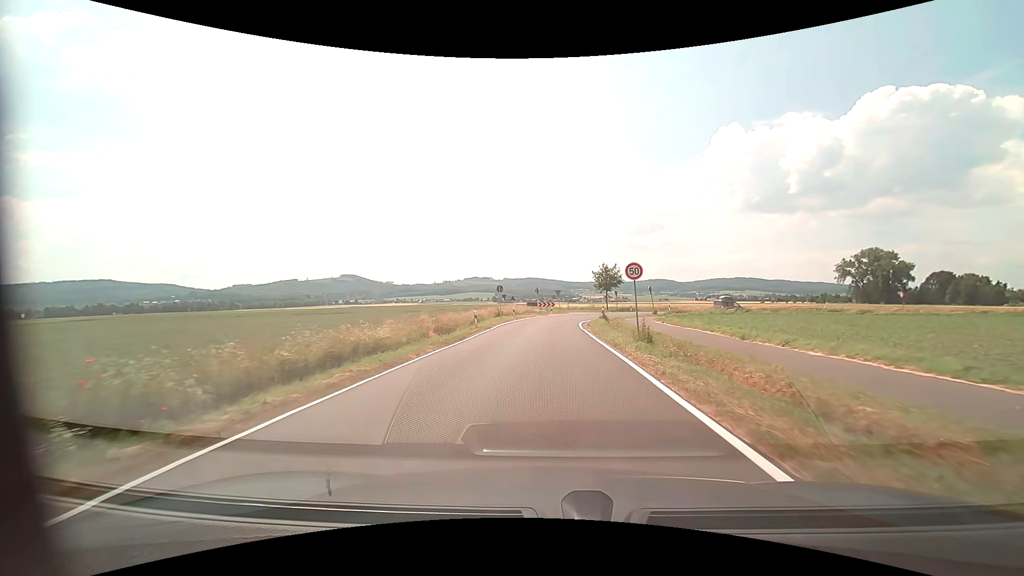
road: tertiary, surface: asphalt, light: Day
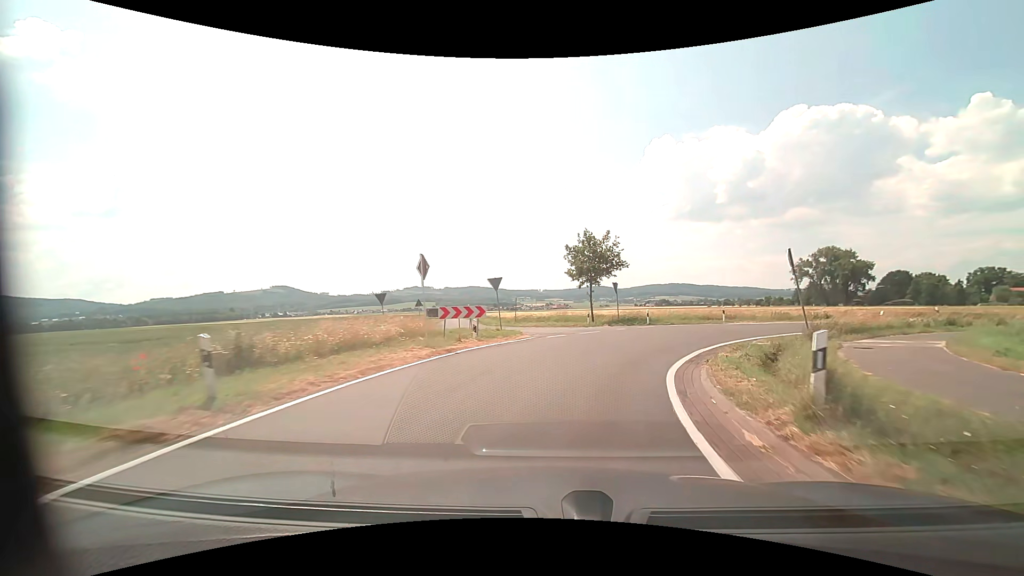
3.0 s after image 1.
(+0.9, +37.3) m; +6°
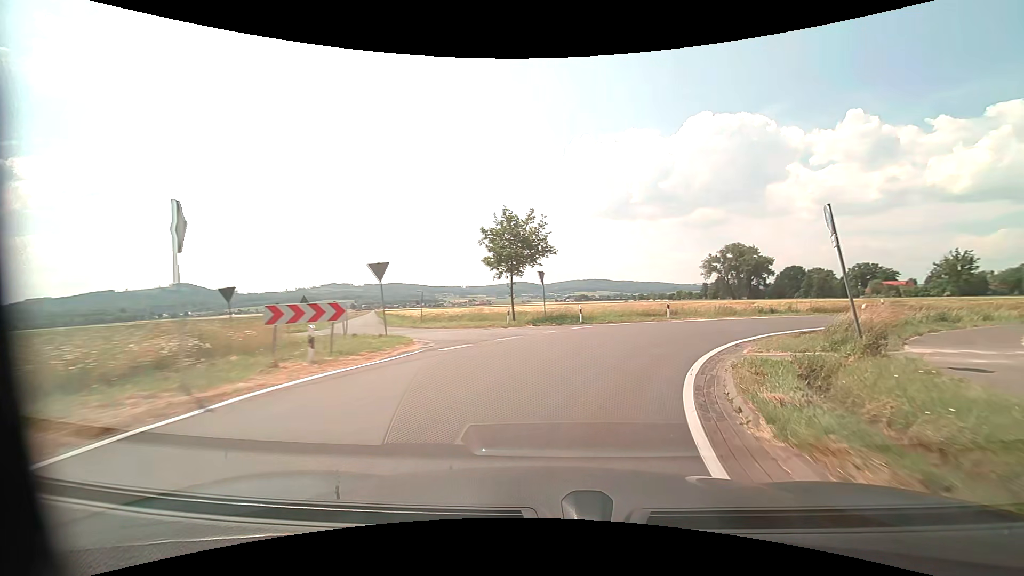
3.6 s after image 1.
(+0.5, +7.4) m; +9°
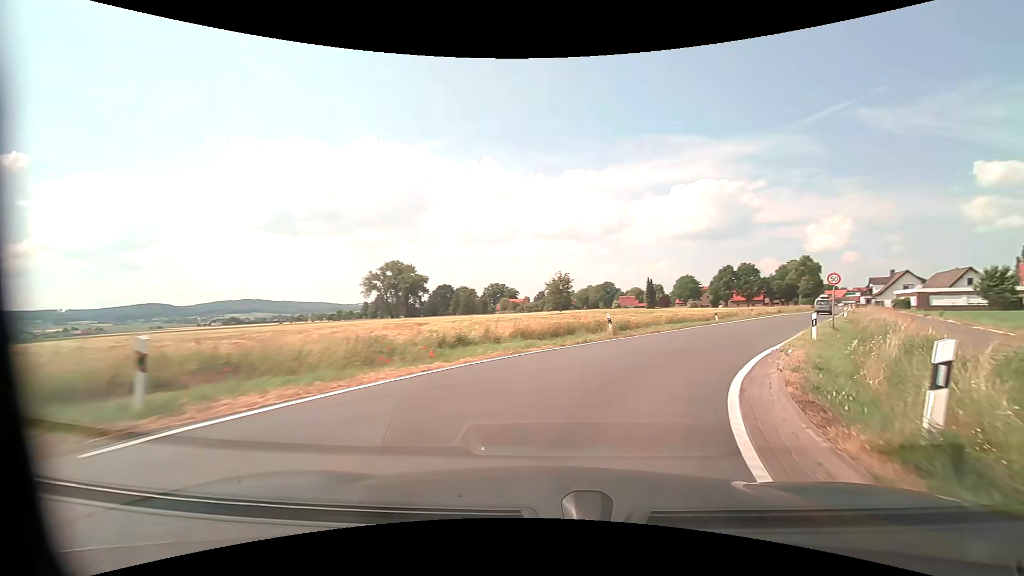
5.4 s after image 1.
(+6.2, +20.4) m; +37°
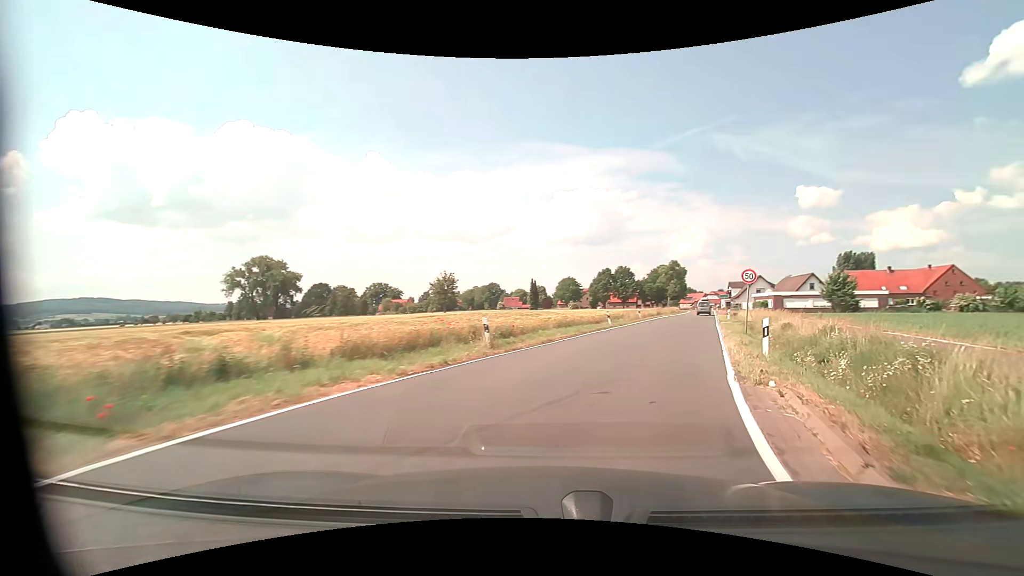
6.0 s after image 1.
(+0.7, +6.7) m; +14°
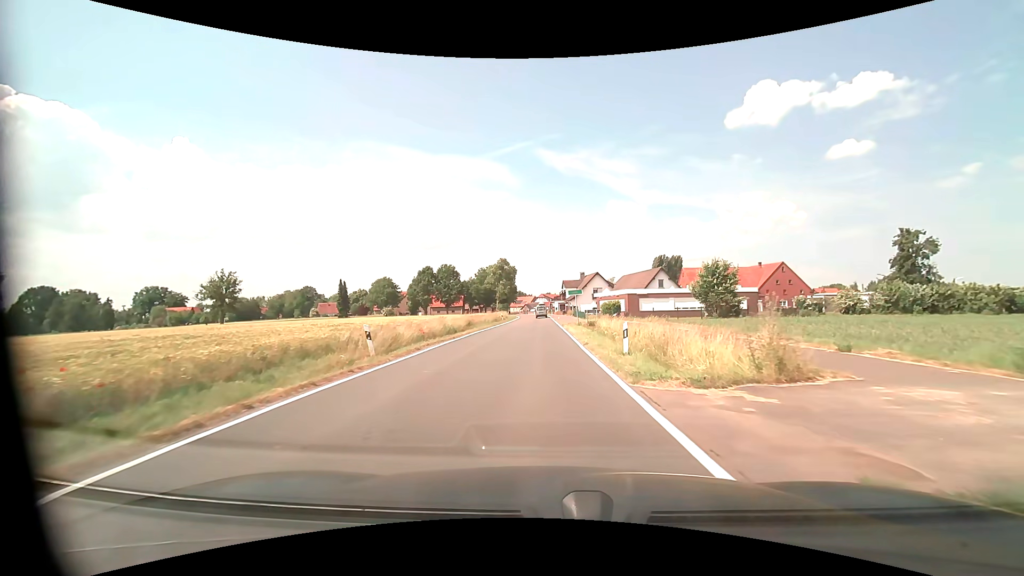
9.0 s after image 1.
(+8.4, +31.6) m; +19°
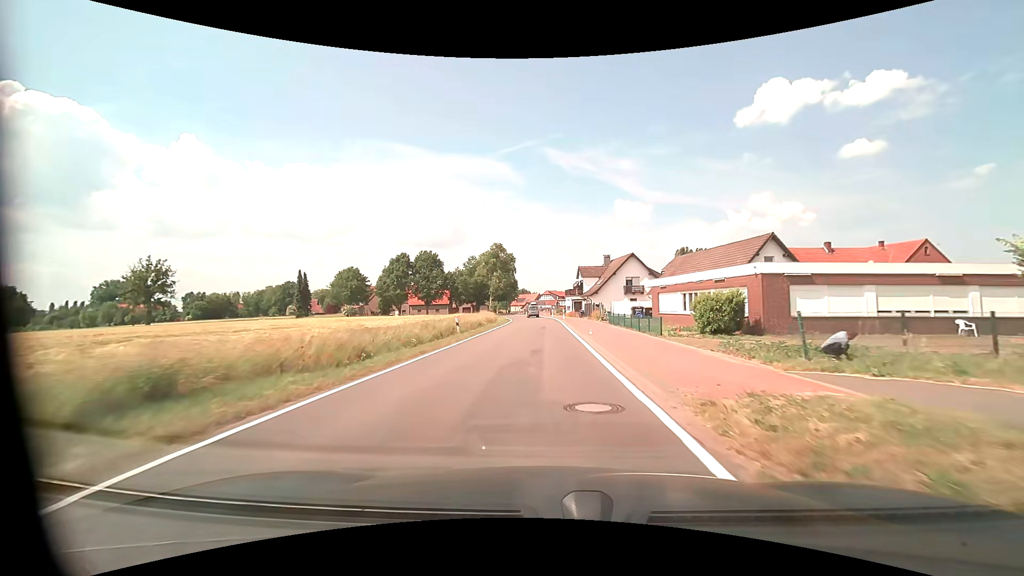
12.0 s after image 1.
(-0.3, +36.4) m; -1°
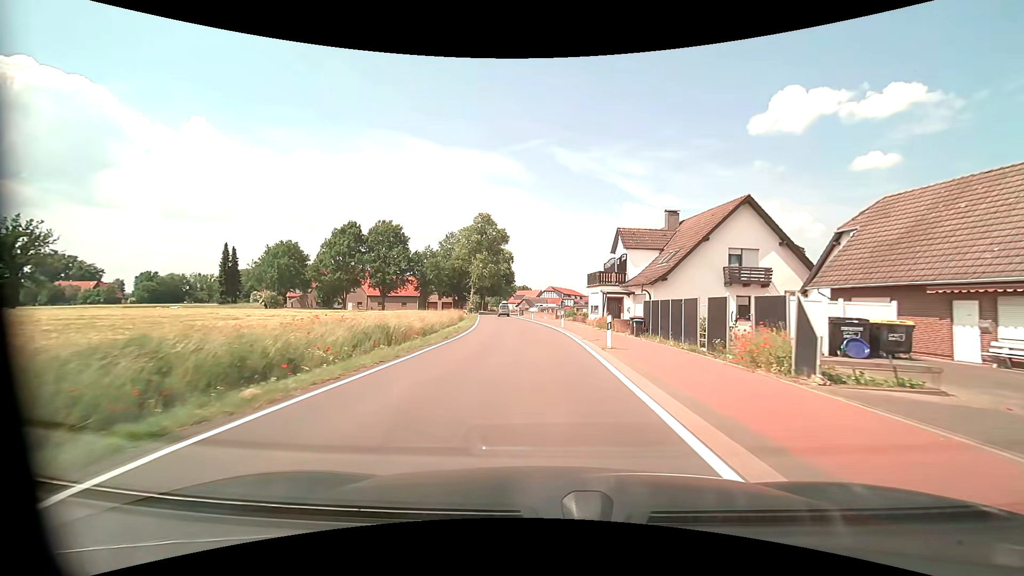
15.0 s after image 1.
(0.0, +38.0) m; 0°
